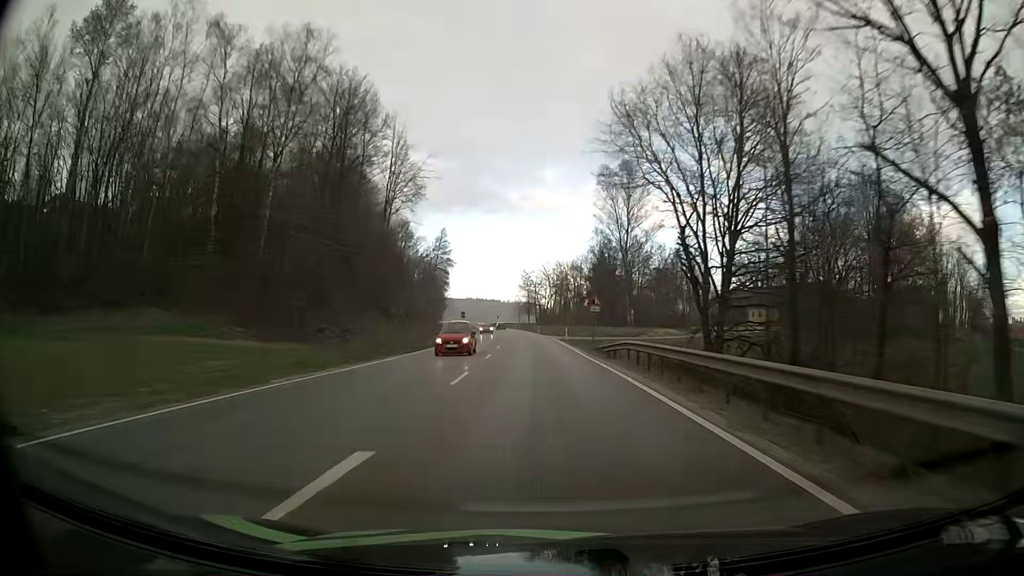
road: primary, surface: asphalt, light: Day
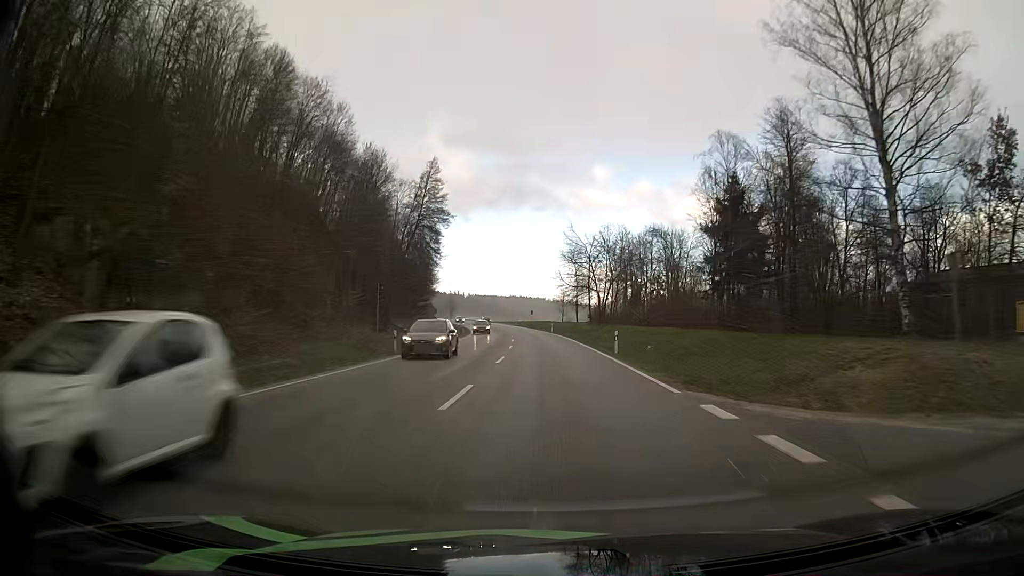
(-2.2, +64.5) m; -4°
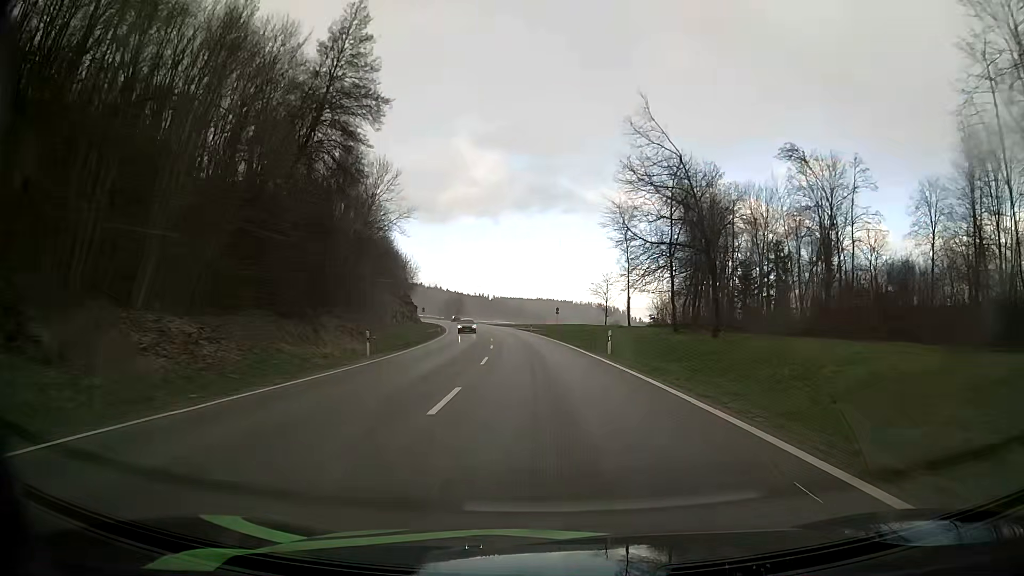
(-0.9, +48.2) m; -2°
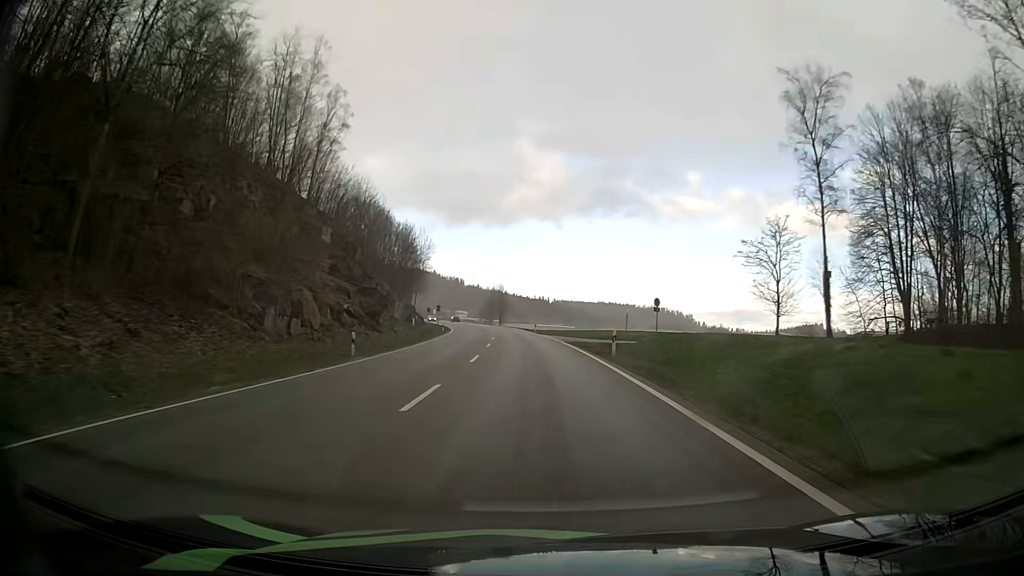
(-1.7, +47.5) m; -5°
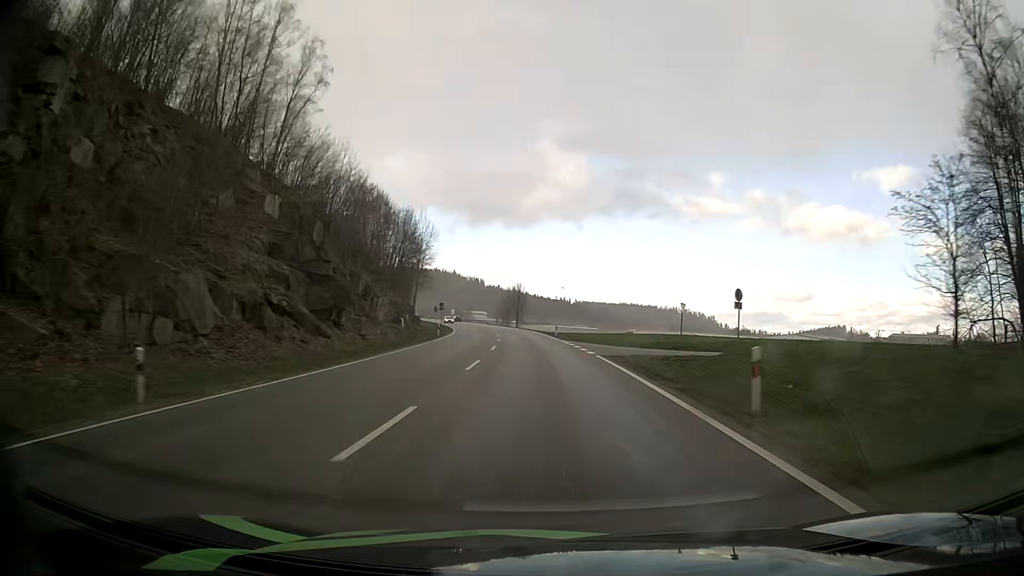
(-0.3, +15.7) m; -2°
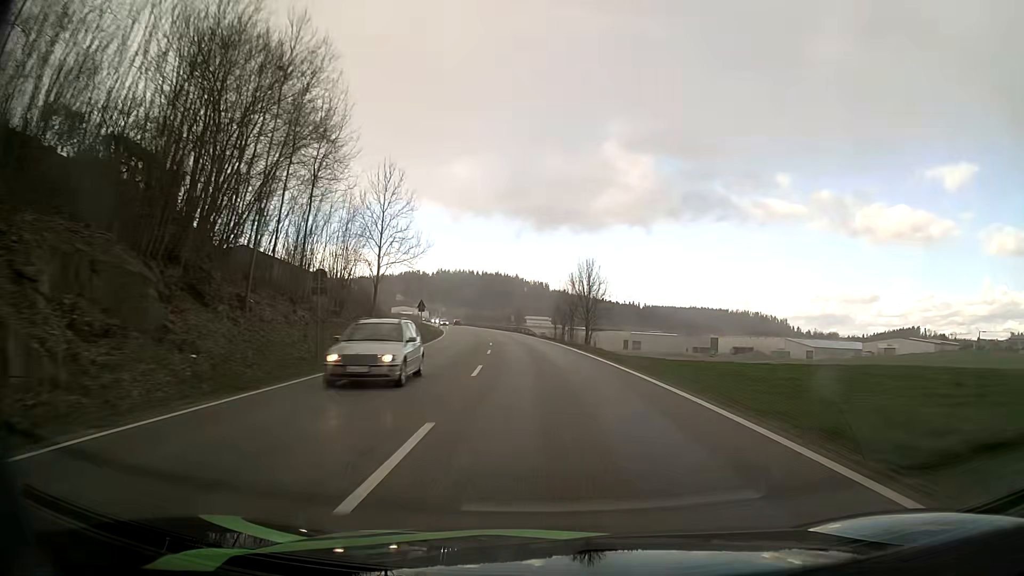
(-3.2, +61.5) m; -6°
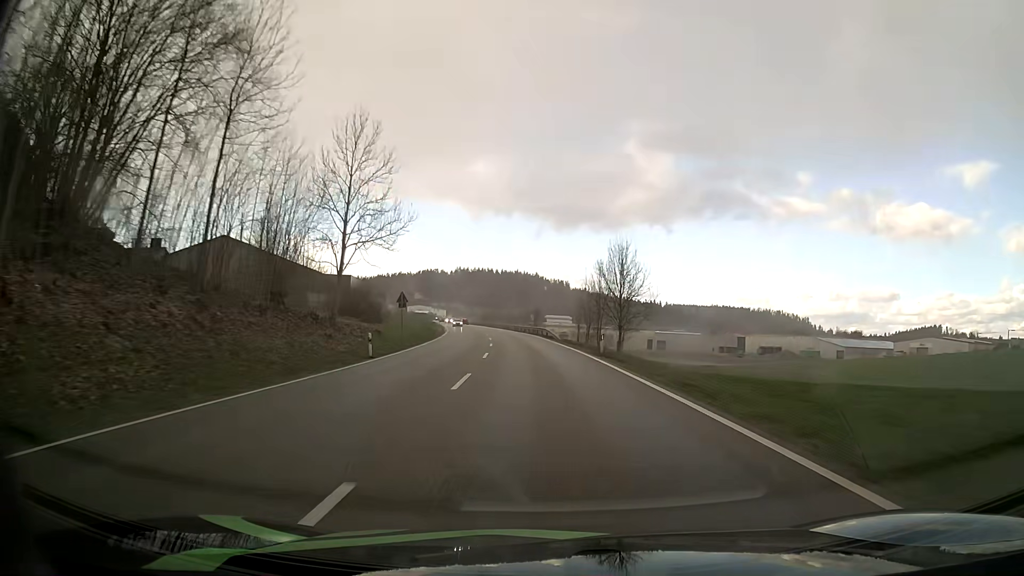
(-0.2, +15.1) m; -2°
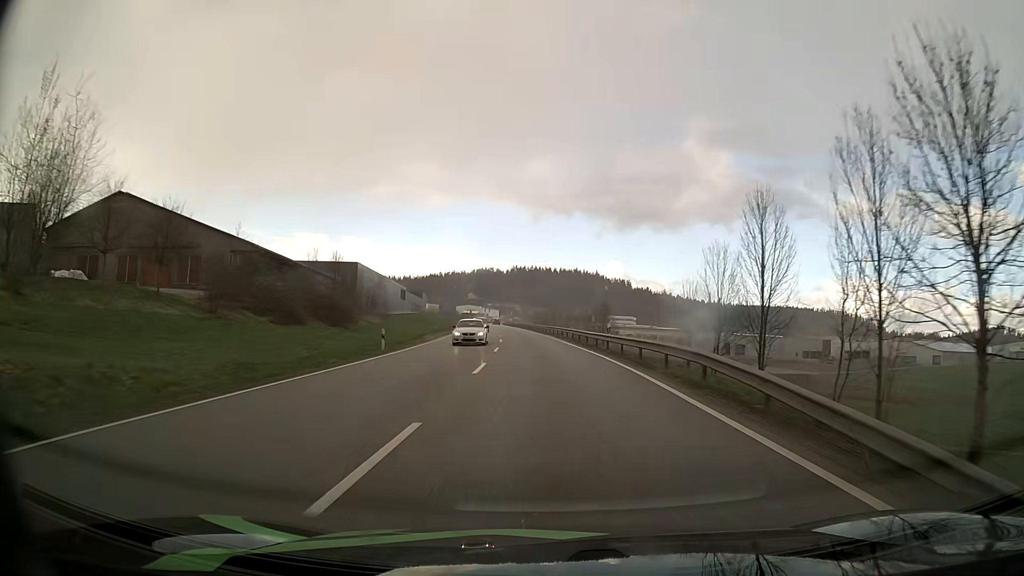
(-2.1, +44.6) m; -5°
(0, +10) (0, +20) (-1, +30) (-1, +40) (-2, +50) (-3, +60) (-3, +70) (-4, +80) (-5, +90) (-6, +100) m
